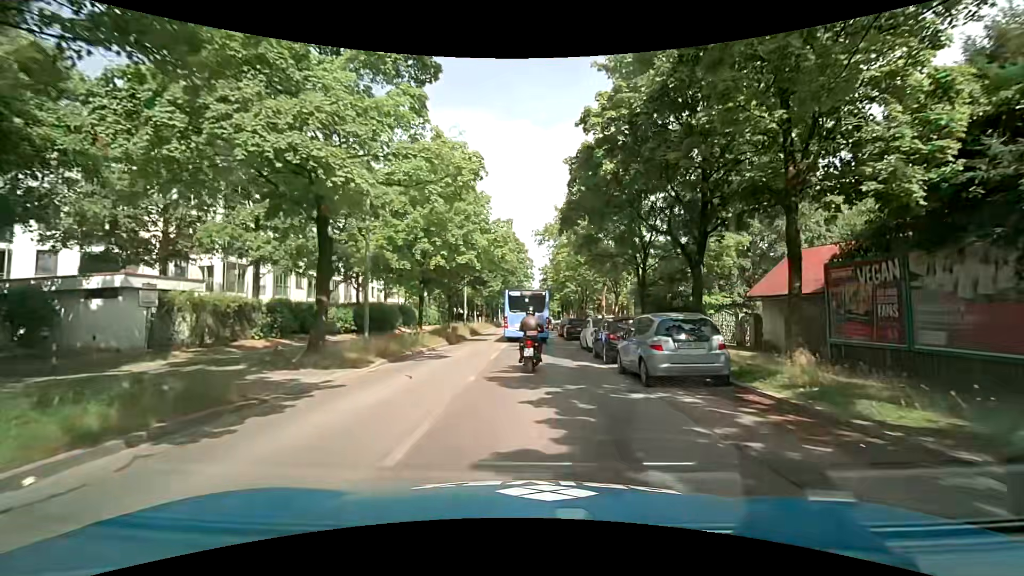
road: tertiary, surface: asphalt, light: Day
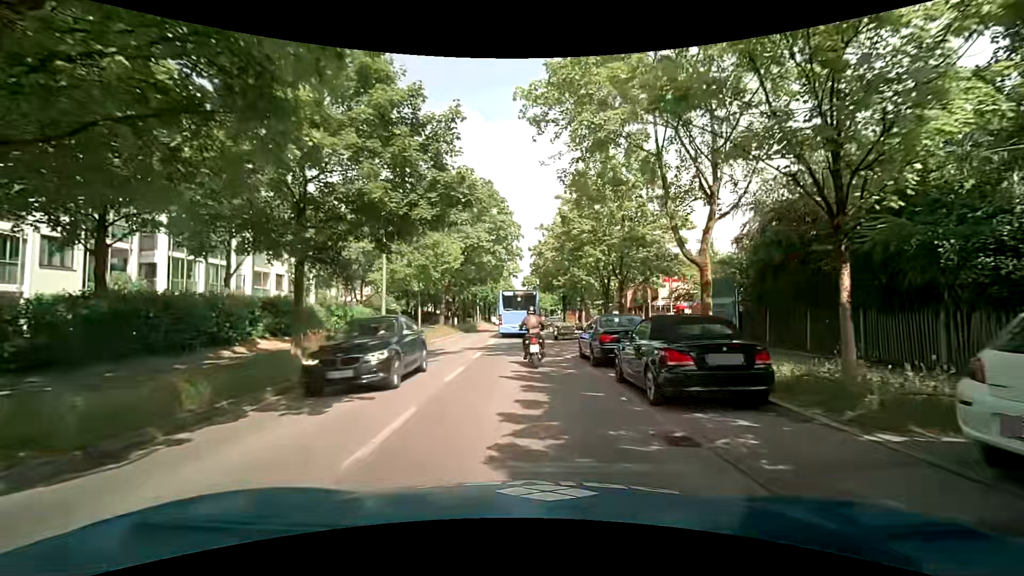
(+0.7, +24.4) m; +2°
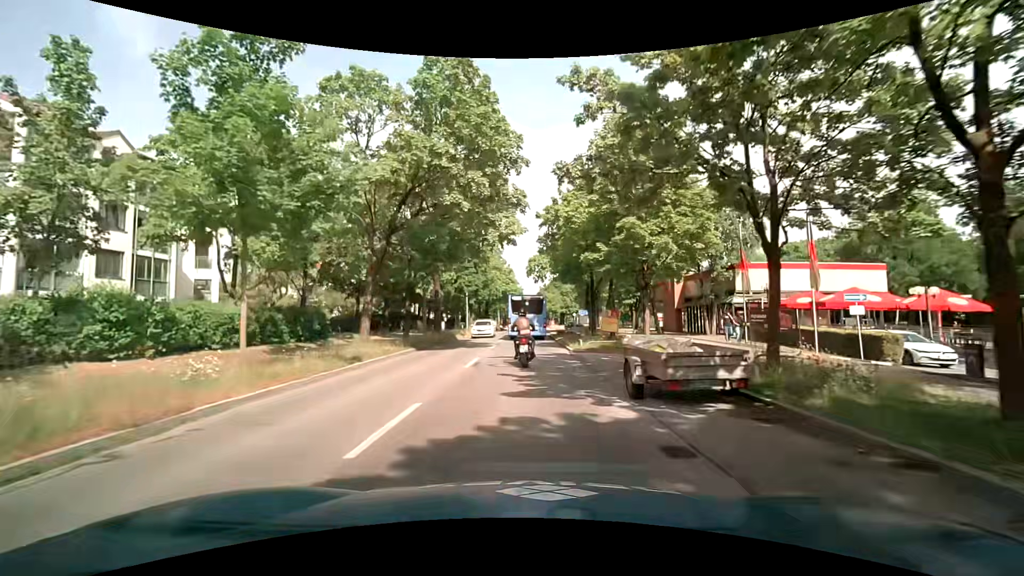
(-0.2, +20.9) m; -1°
(0, +10) (0, +20) (0, +30) (0, +40) (0, +50) (0, +60) (0, +70) (0, +80) (-1, +90) (-1, +100) m
